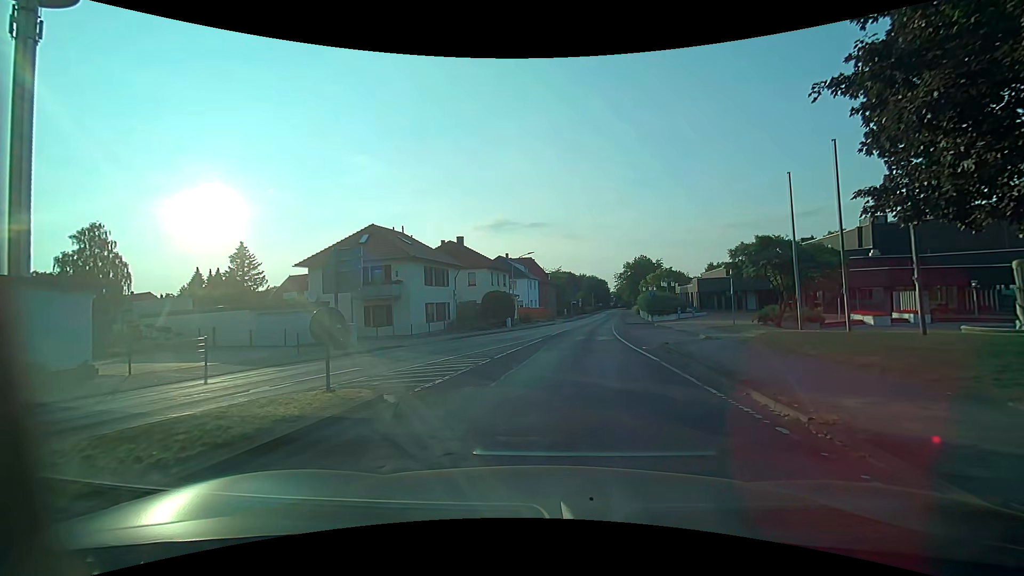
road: unclassified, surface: asphalt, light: Day
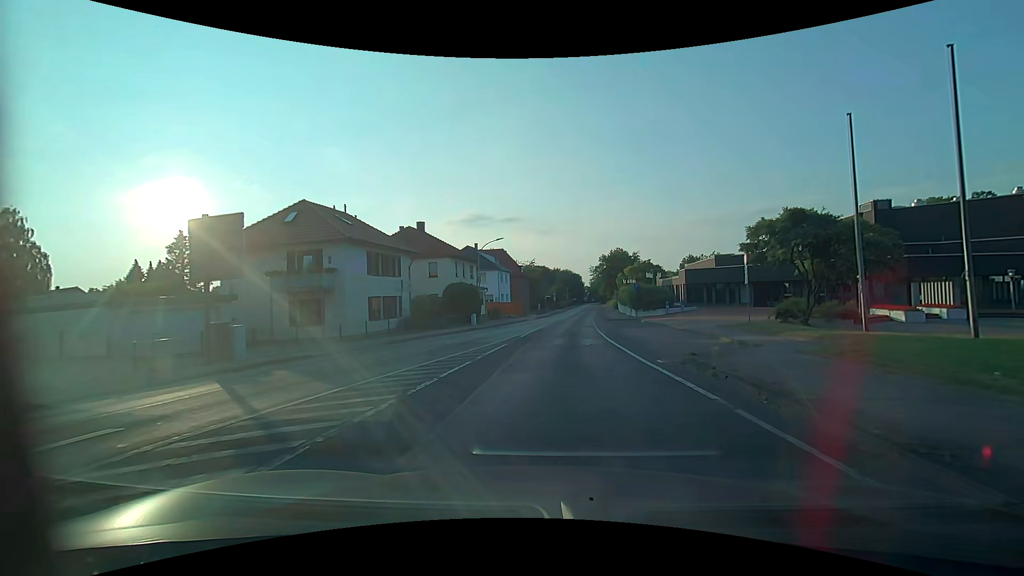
(+0.2, +7.0) m; +4°
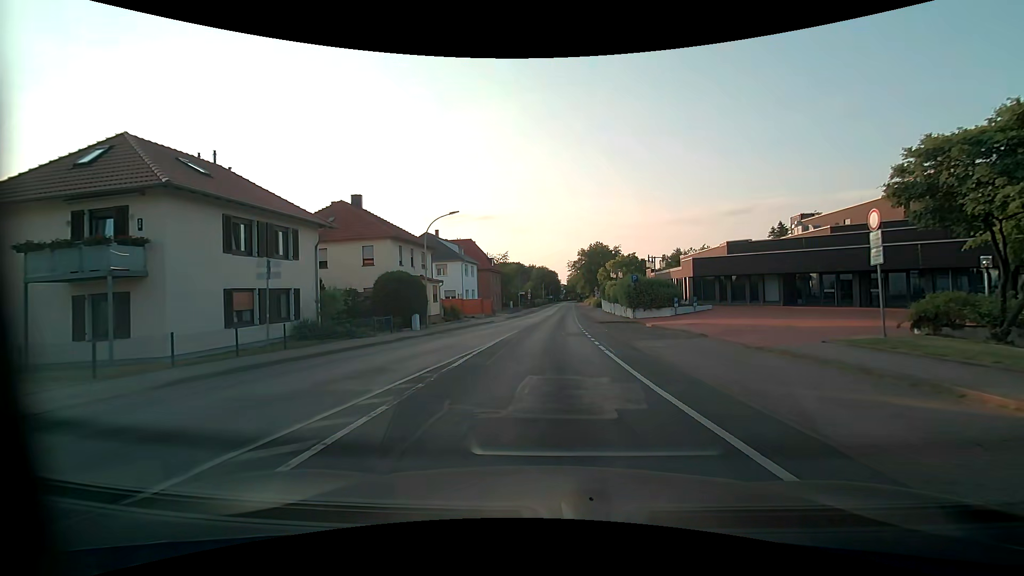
(0.0, +11.9) m; +2°
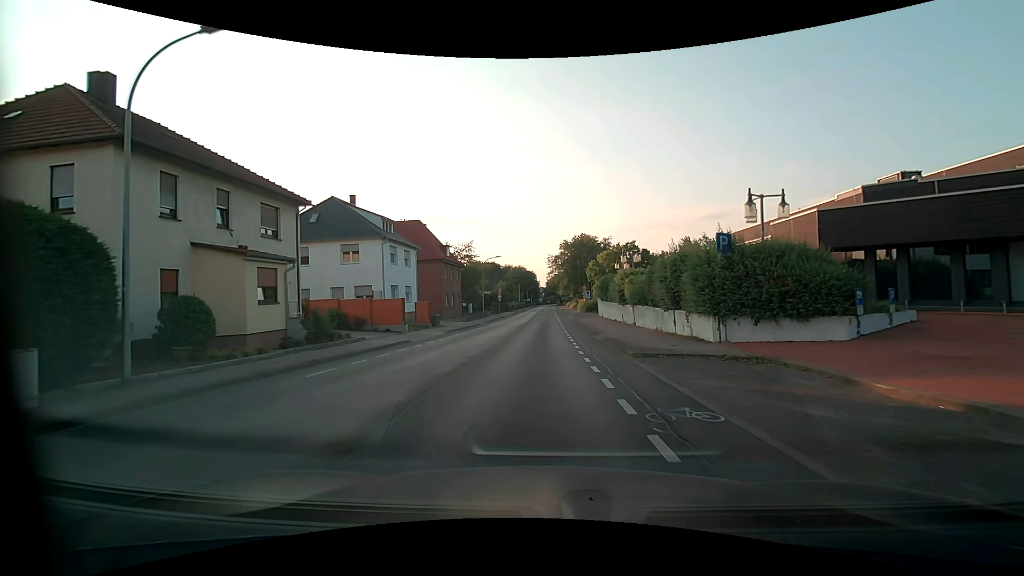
(+0.6, +22.7) m; +2°
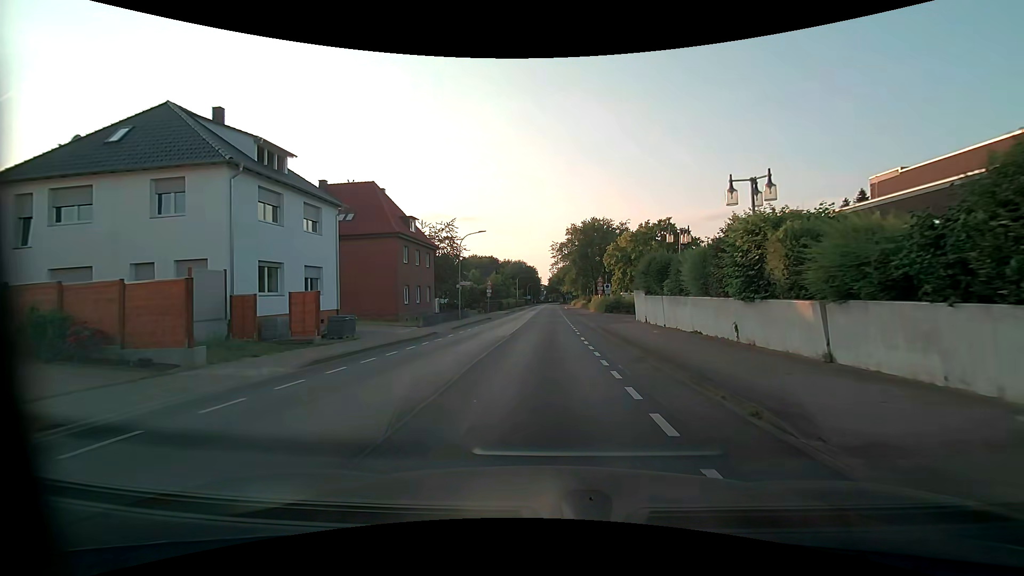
(-0.2, +19.2) m; 0°
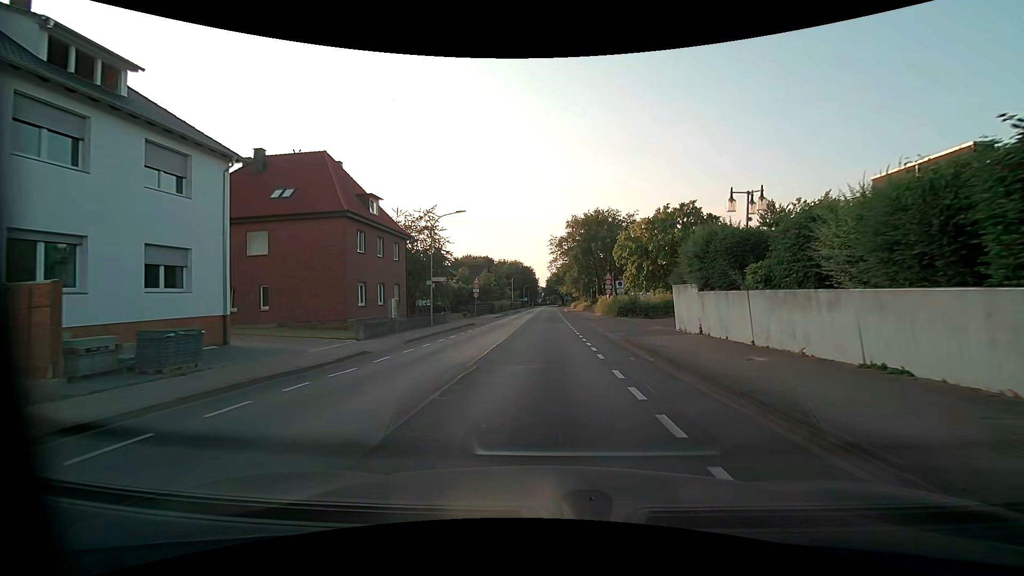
(0.0, +10.1) m; +1°
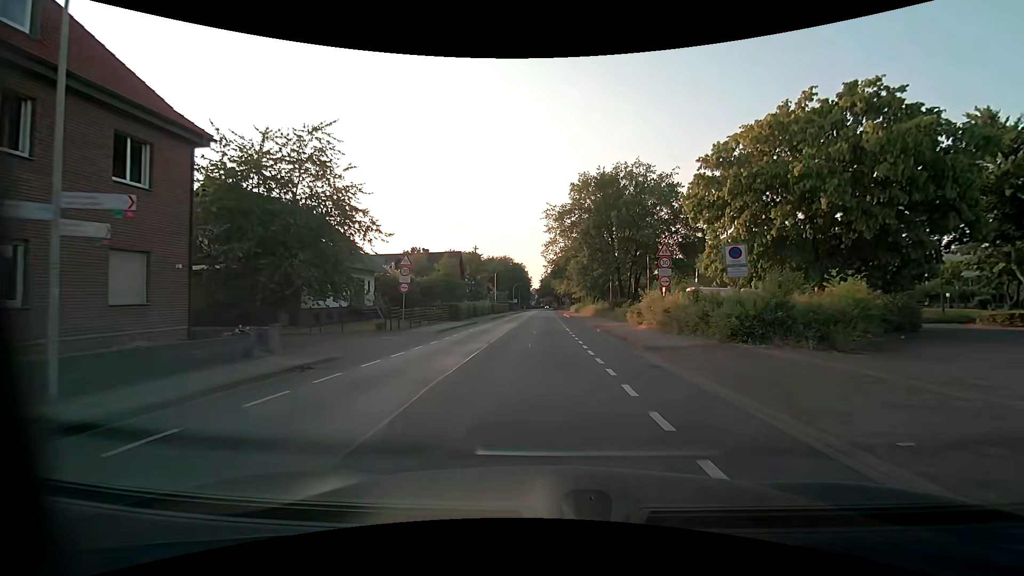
(0.0, +25.7) m; 0°
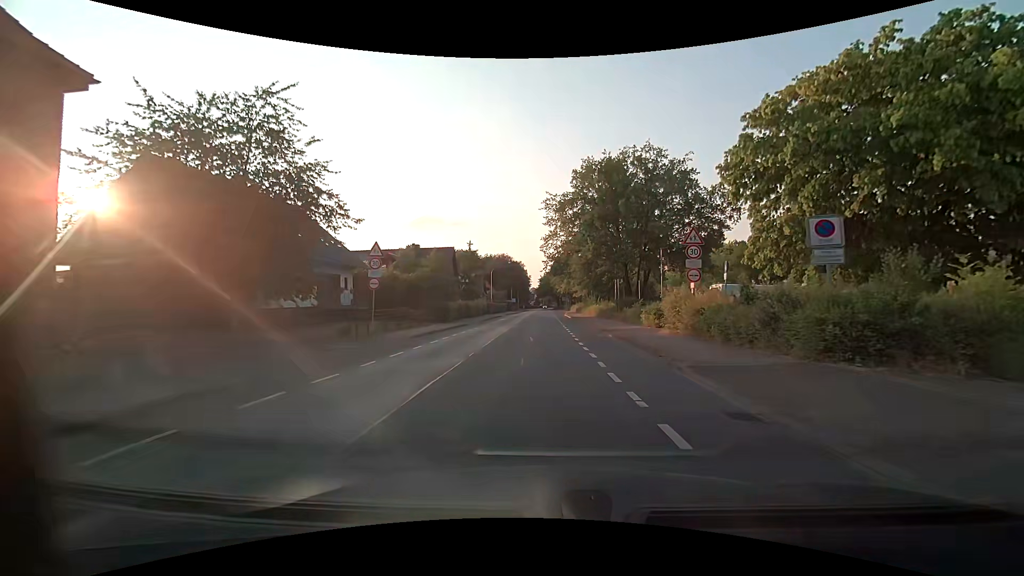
(0.0, +4.9) m; 0°
(0, +10) (0, +20) (0, +30) (0, +40) (0, +50) (0, +60) (0, +70) (0, +80) (0, +90) (0, +100) m
